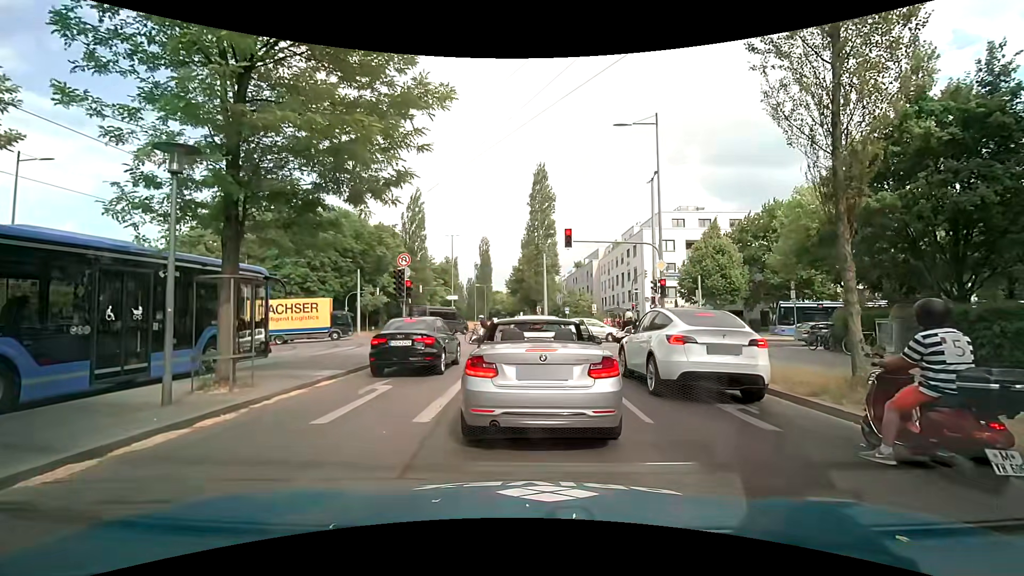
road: secondary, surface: asphalt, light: Day
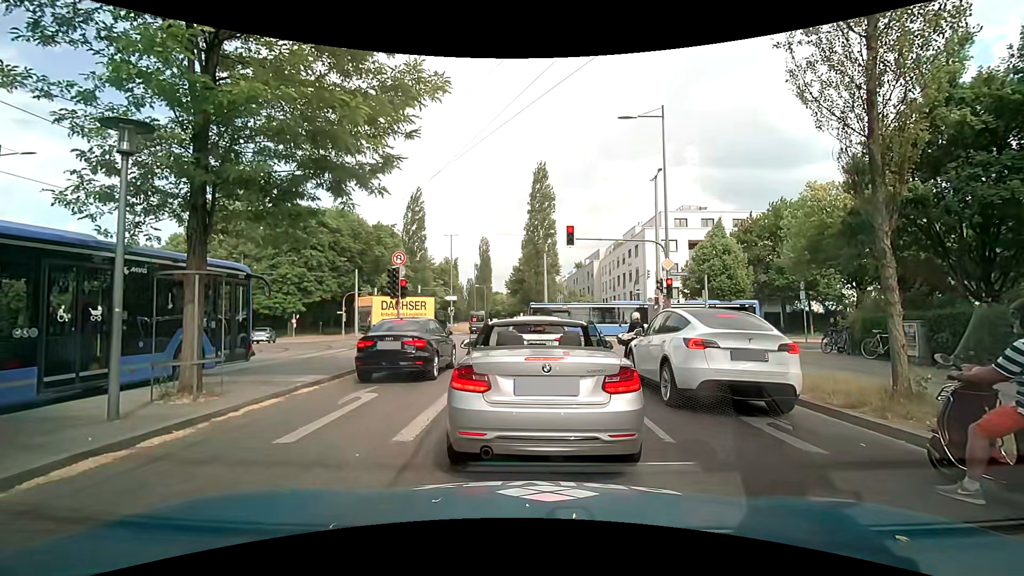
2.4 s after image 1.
(0.0, +1.0) m; 0°
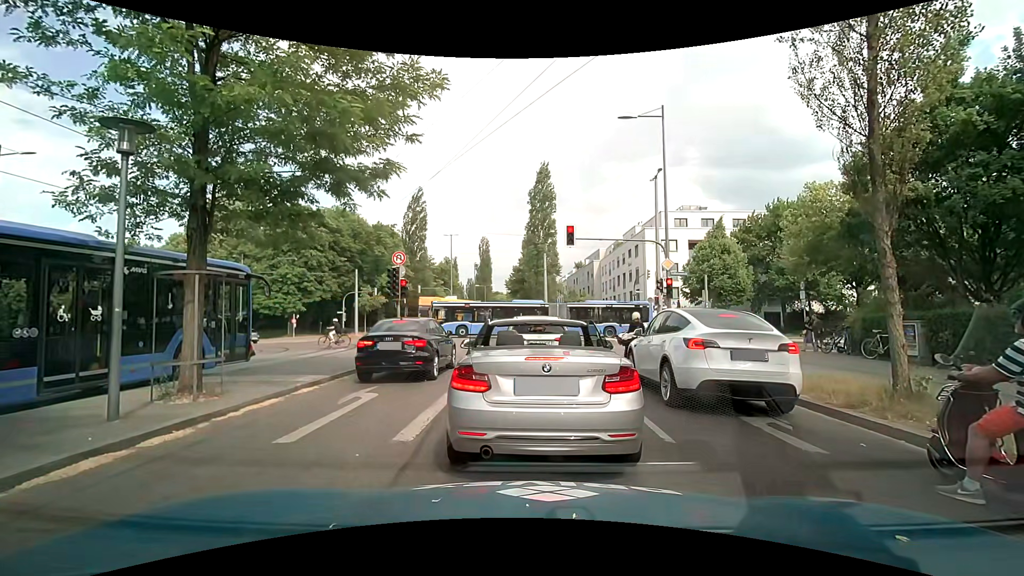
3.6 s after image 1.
(0.0, 0.0) m; 0°
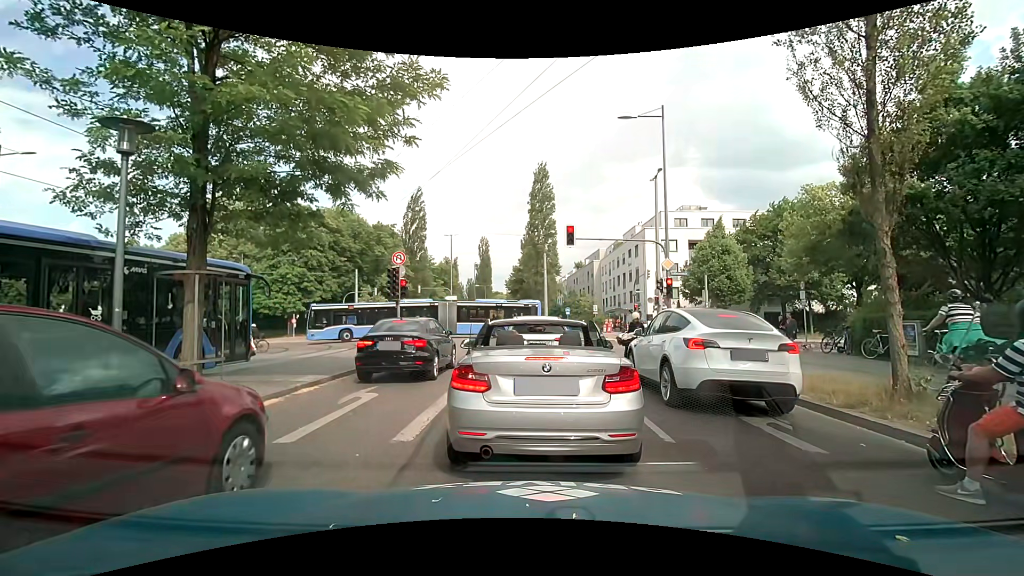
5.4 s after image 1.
(0.0, 0.0) m; 0°
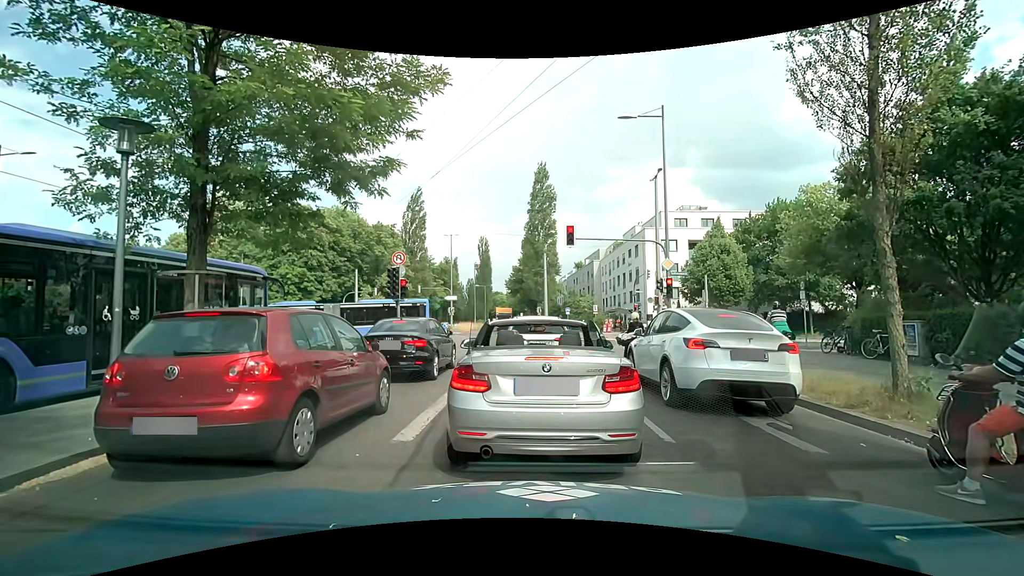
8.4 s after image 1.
(0.0, 0.0) m; 0°
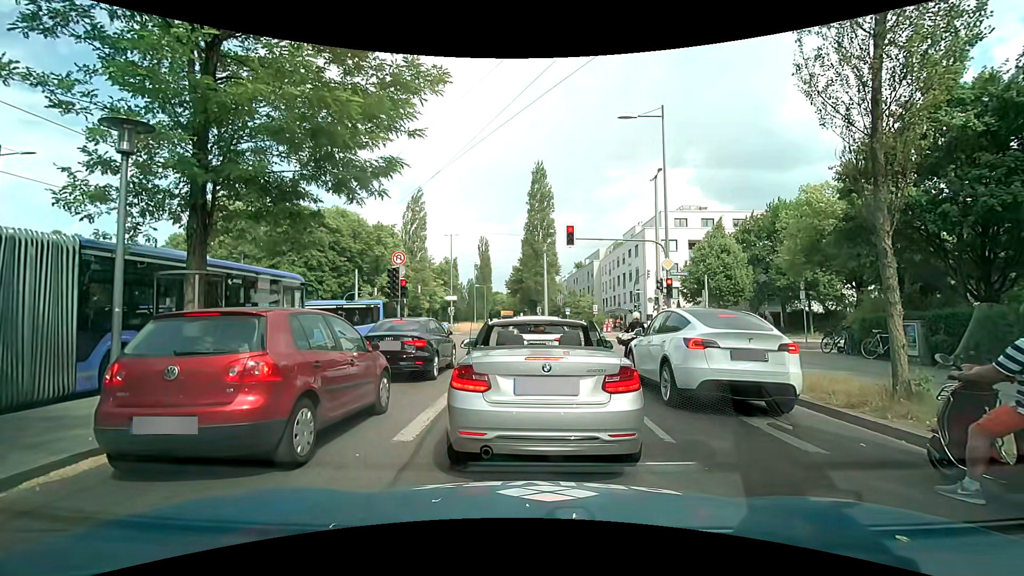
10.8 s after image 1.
(0.0, 0.0) m; 0°
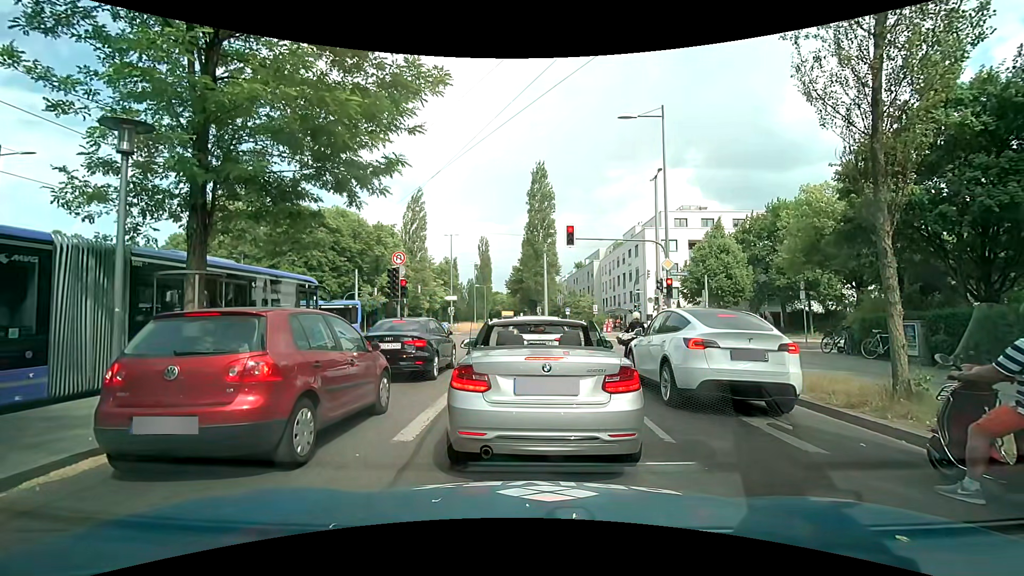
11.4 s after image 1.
(0.0, 0.0) m; 0°
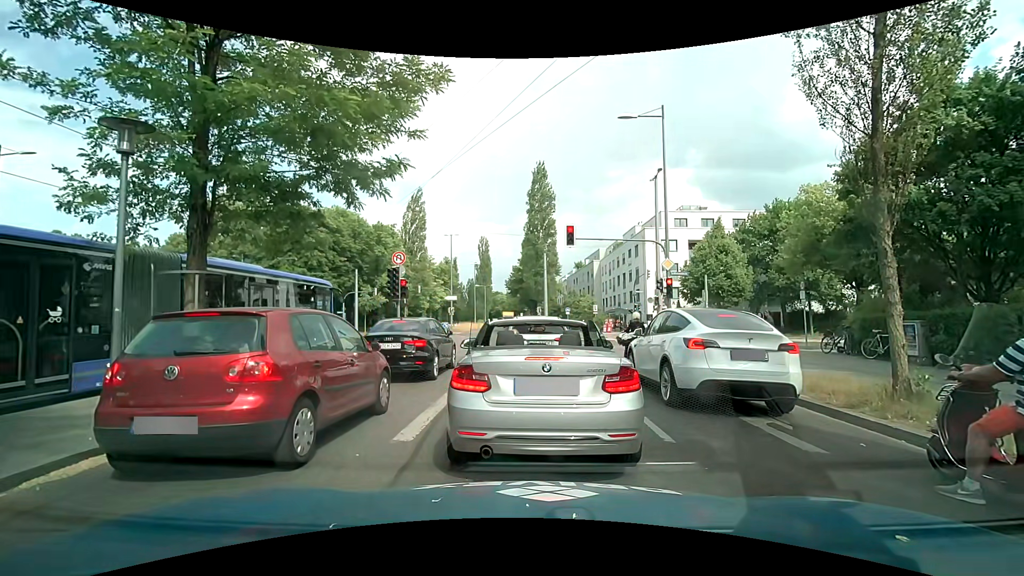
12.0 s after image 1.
(0.0, 0.0) m; 0°
